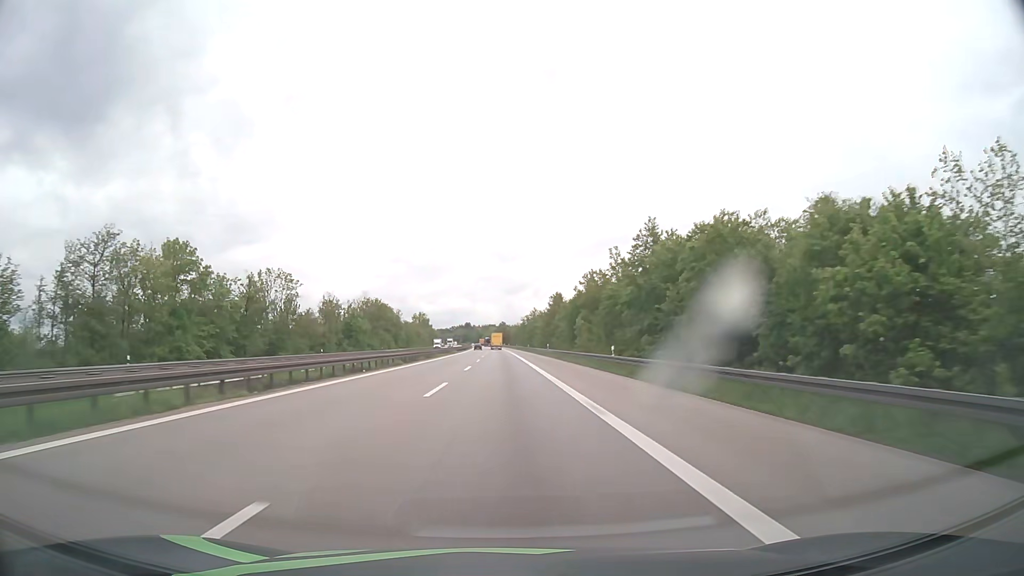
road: motorway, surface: asphalt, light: Day
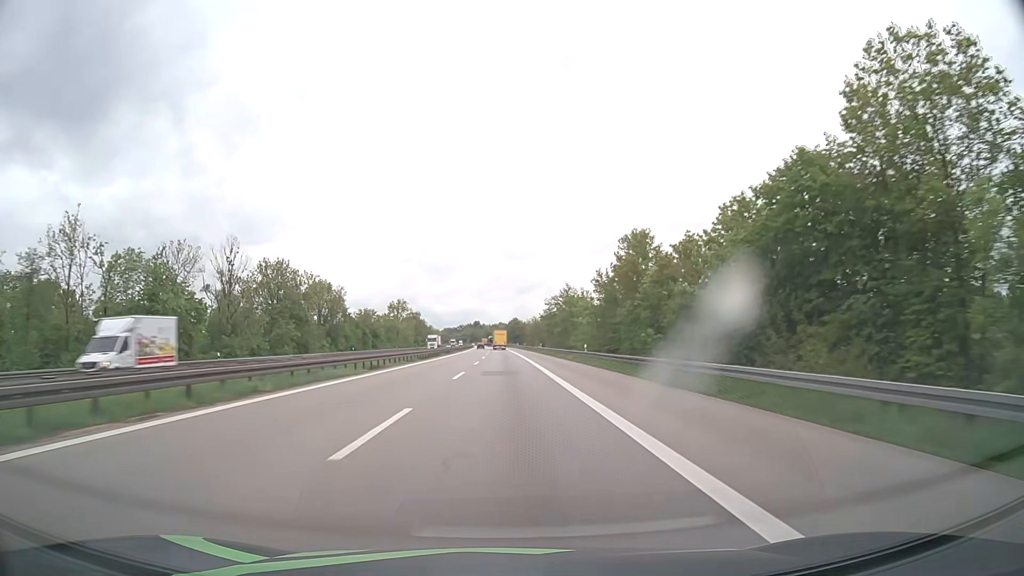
(-0.9, +82.4) m; -1°
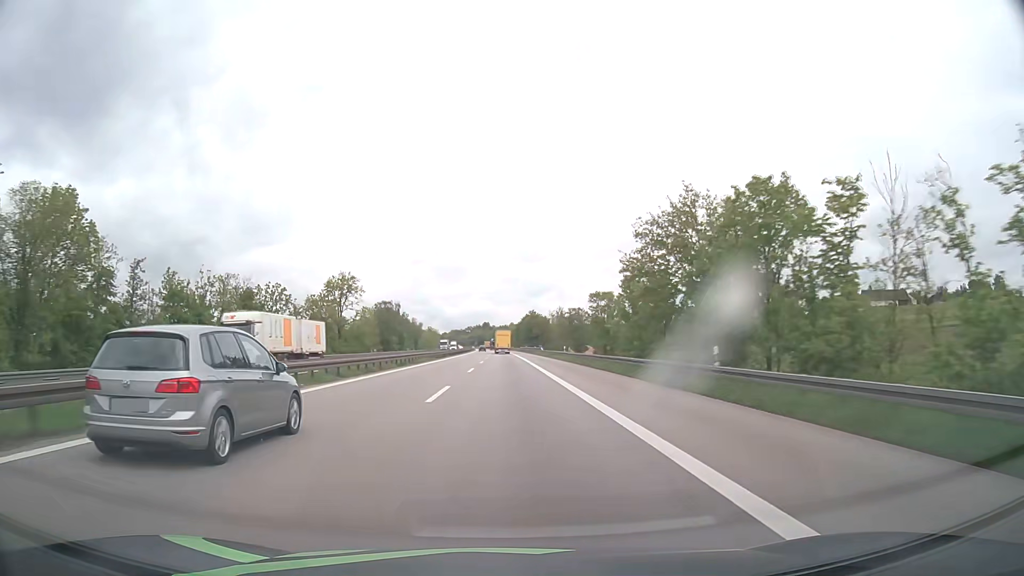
(-0.5, +82.4) m; -1°
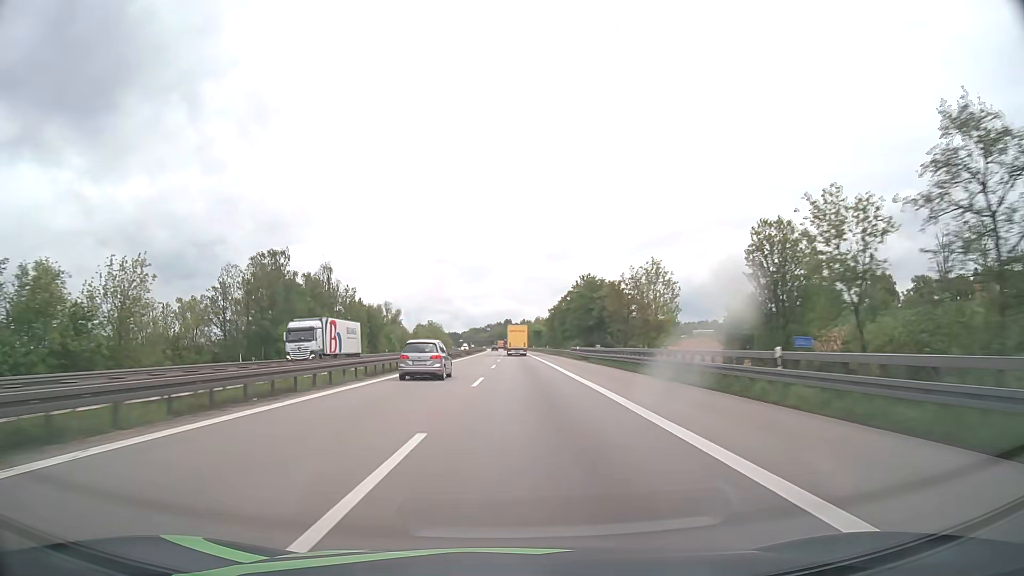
(-1.0, +102.8) m; -2°
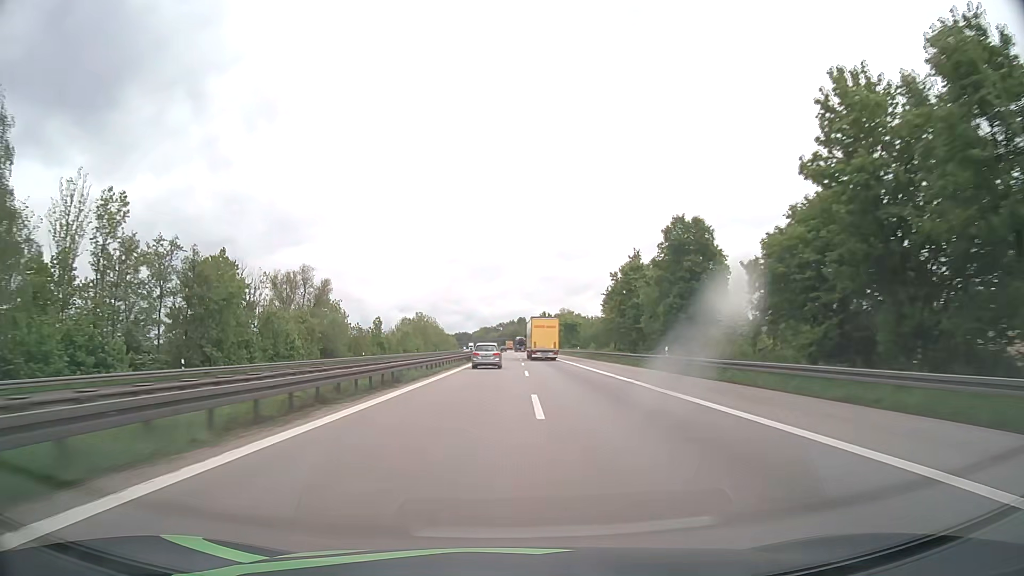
(-1.2, +82.3) m; -1°
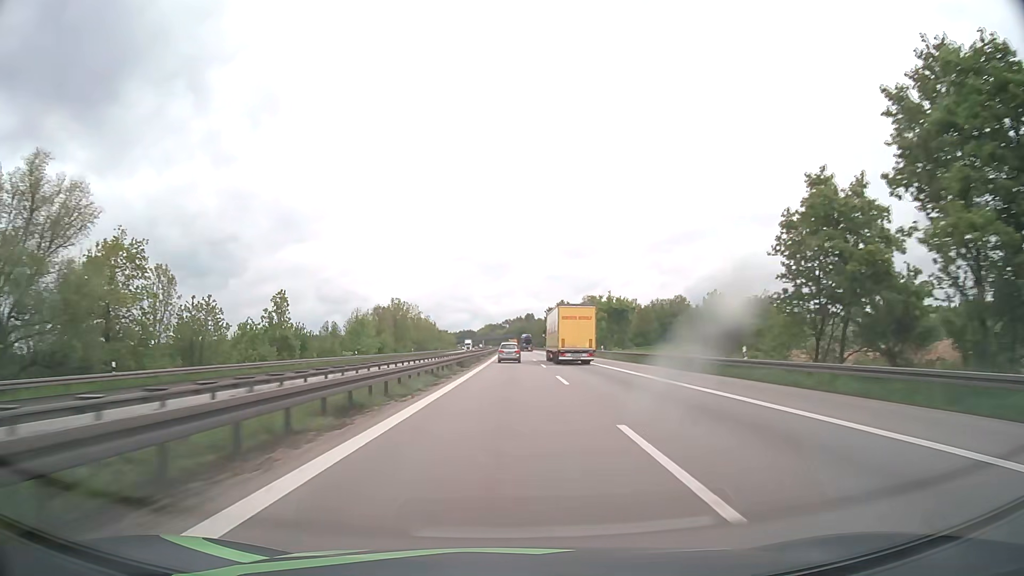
(-0.4, +61.9) m; -1°
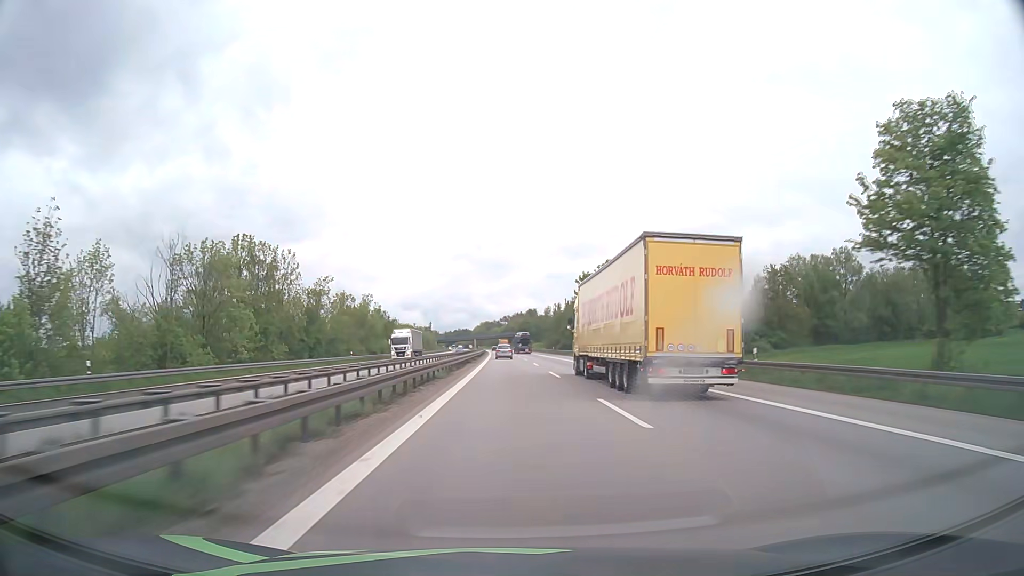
(+0.6, +103.1) m; 0°
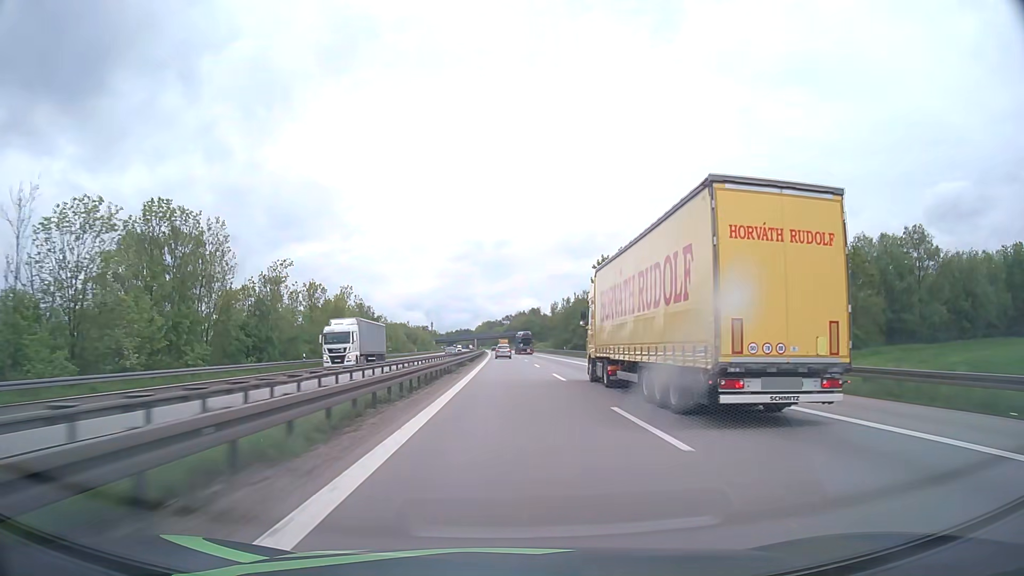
(0.0, +20.6) m; 0°
(0, +10) (0, +20) (0, +30) (0, +40) (0, +50) (0, +60) (0, +70) (-1, +80) (-1, +90) (-1, +100) m
